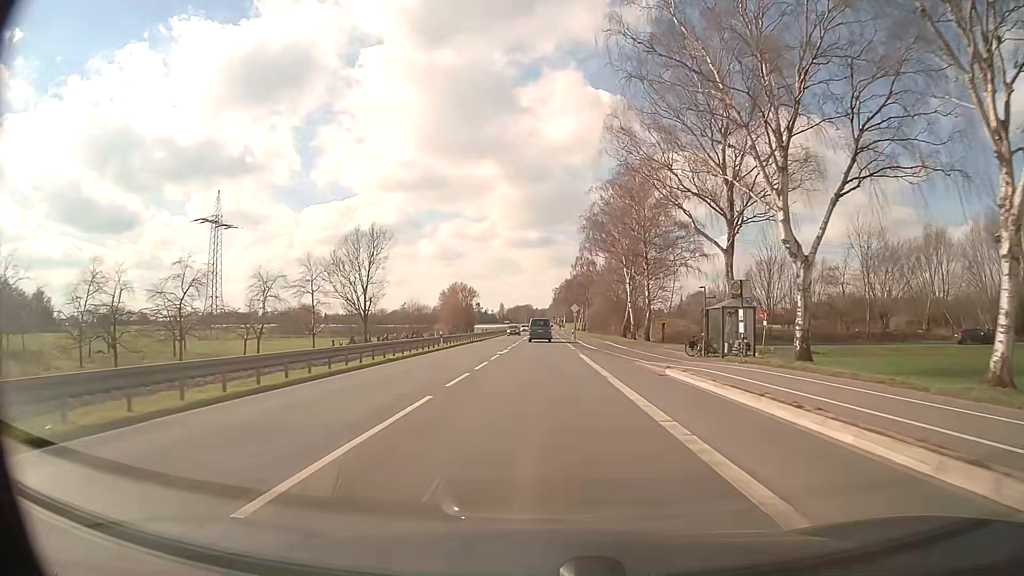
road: primary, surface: asphalt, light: Day
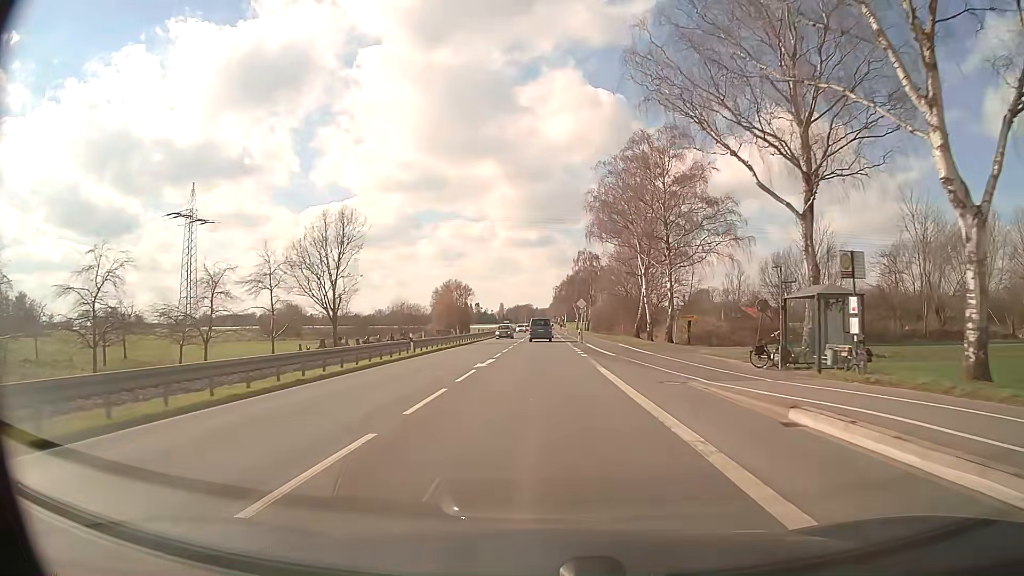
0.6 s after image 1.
(+0.1, +10.8) m; 0°
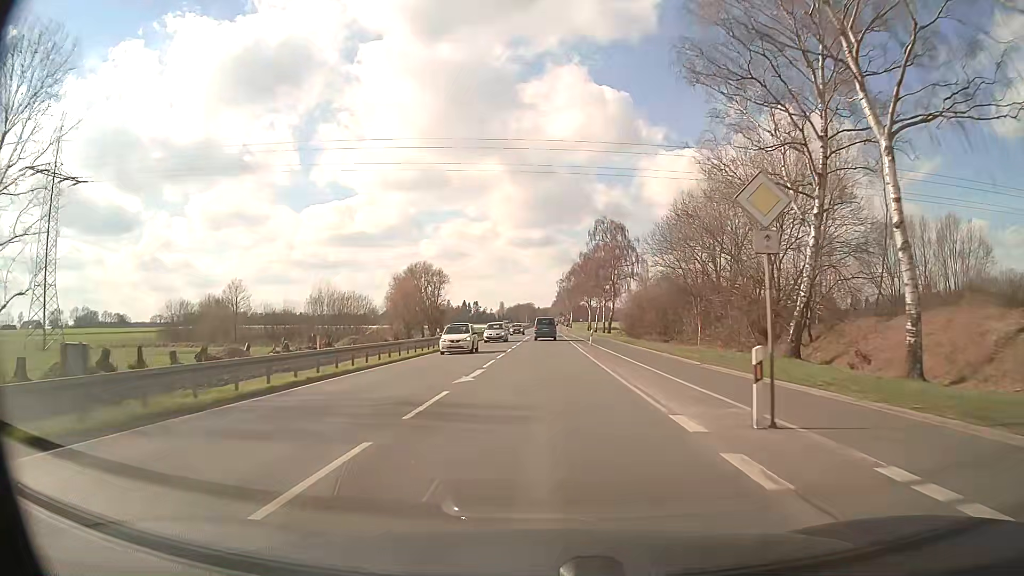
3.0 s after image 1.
(0.0, +43.2) m; 0°
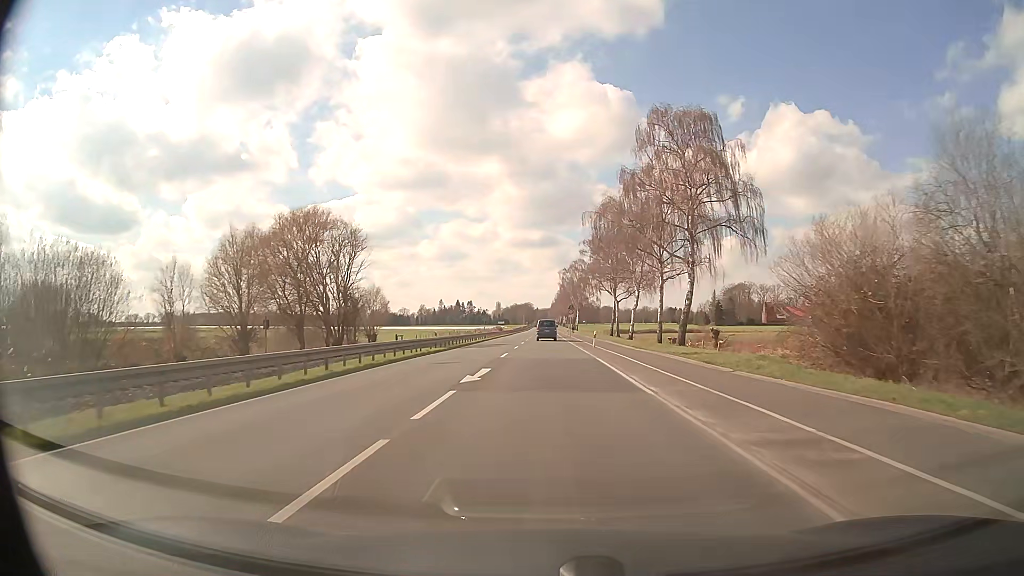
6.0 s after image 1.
(+0.2, +54.0) m; 0°
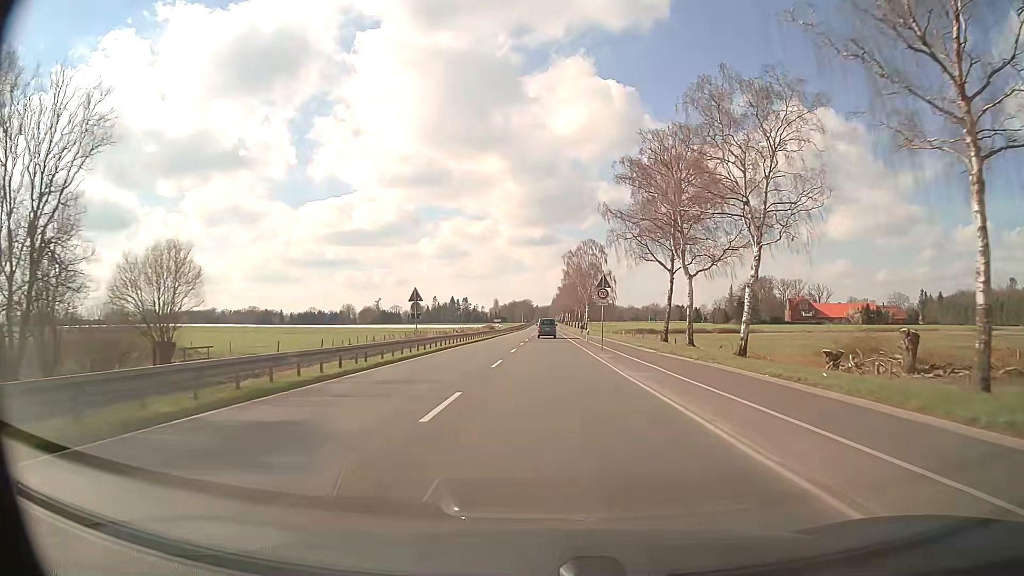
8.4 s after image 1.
(0.0, +43.0) m; 0°
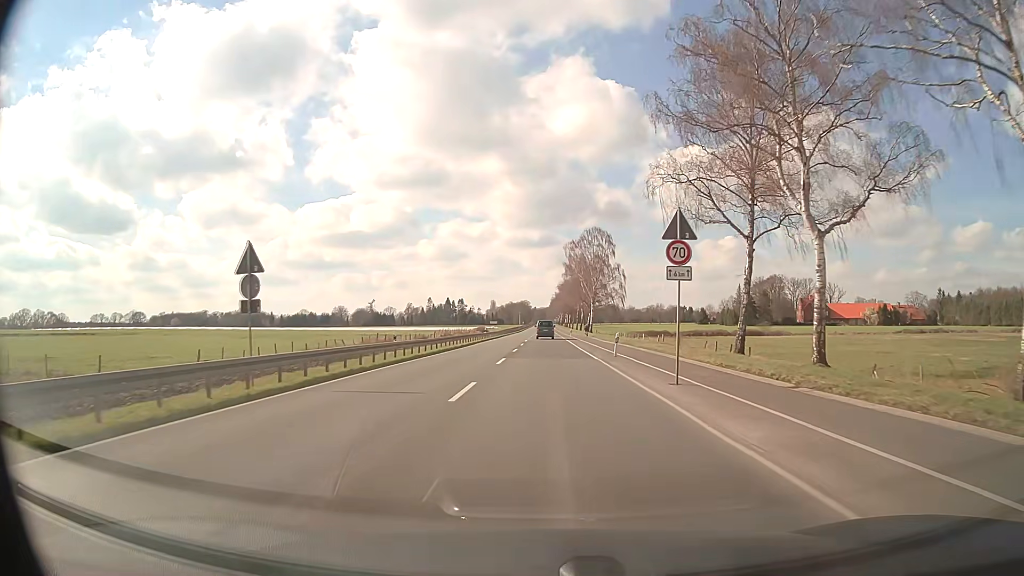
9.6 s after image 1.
(+0.1, +21.5) m; 0°
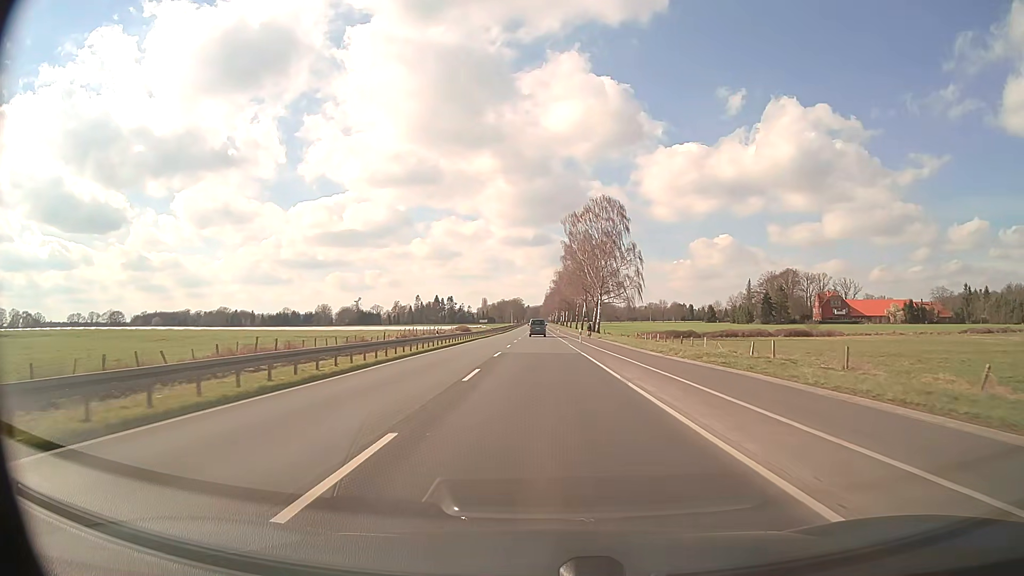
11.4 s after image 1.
(+0.1, +32.2) m; 0°
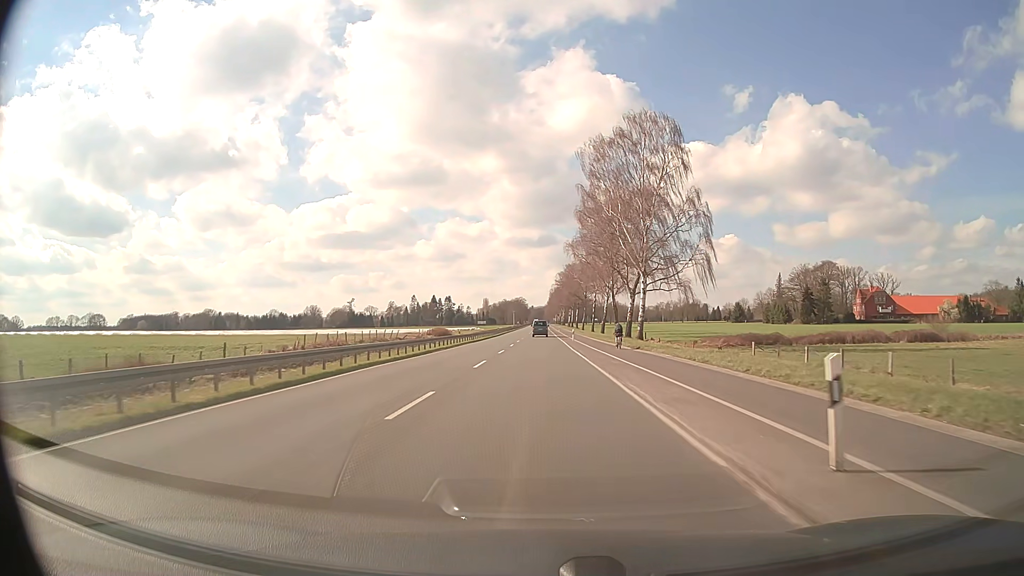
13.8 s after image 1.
(0.0, +42.9) m; 0°
(0, +10) (0, +20) (0, +30) (0, +40) (0, +50) (0, +60) (0, +70) (0, +80) (0, +90) (-1, +100) m
